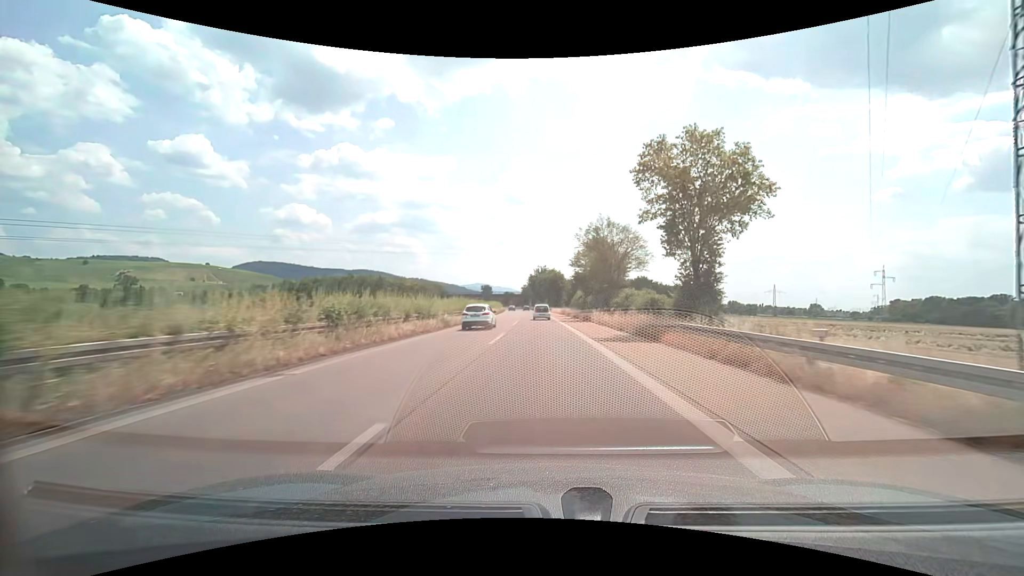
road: trunk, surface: asphalt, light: Day
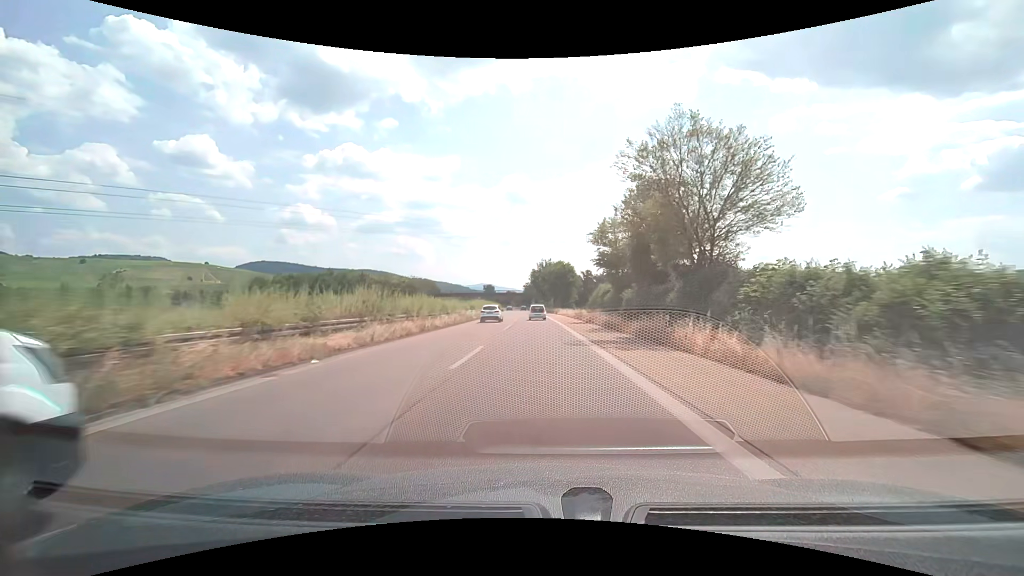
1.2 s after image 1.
(-0.1, +25.0) m; 0°
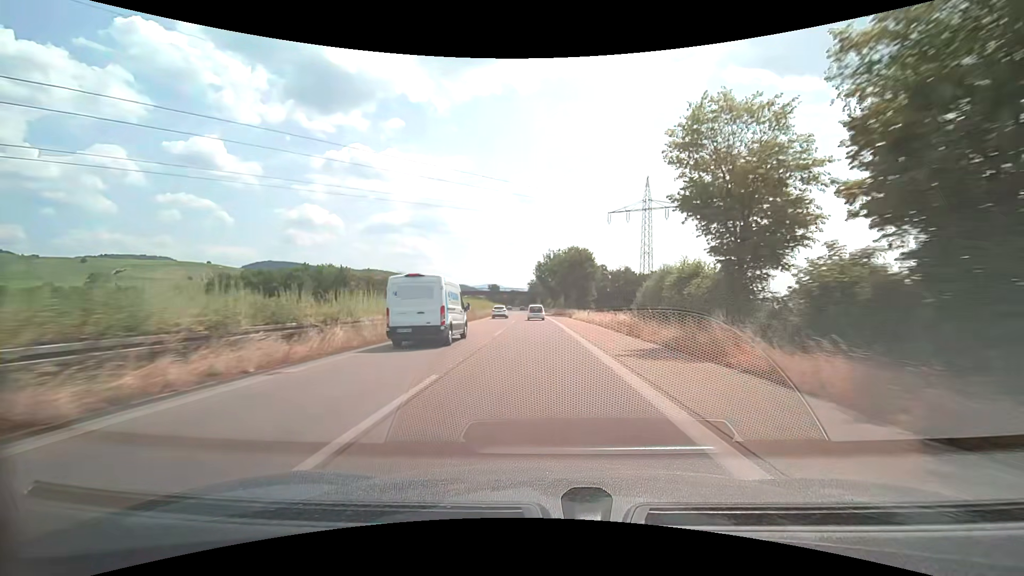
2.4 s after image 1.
(-0.2, +25.0) m; -1°
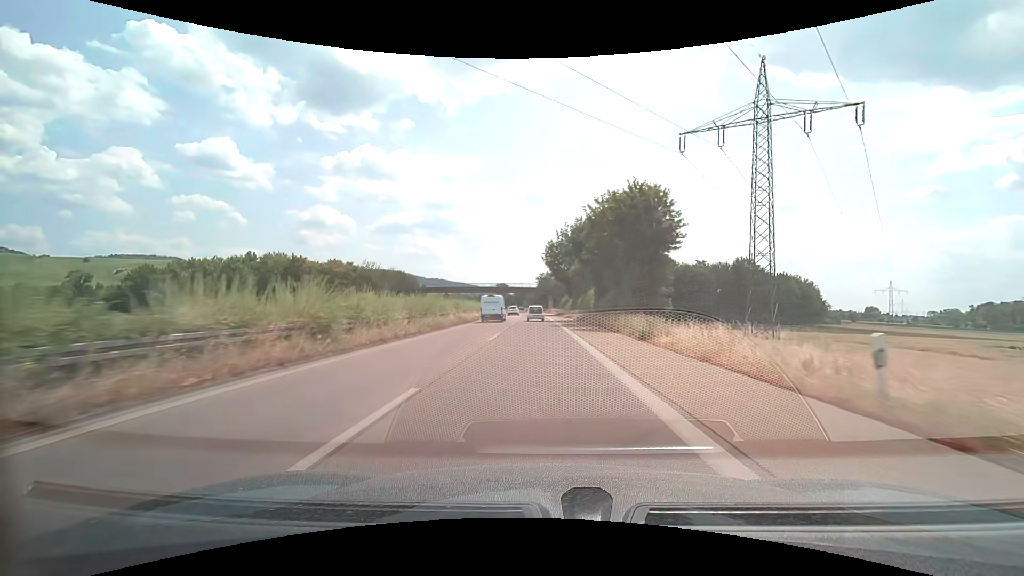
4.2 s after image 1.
(-0.5, +37.4) m; -1°
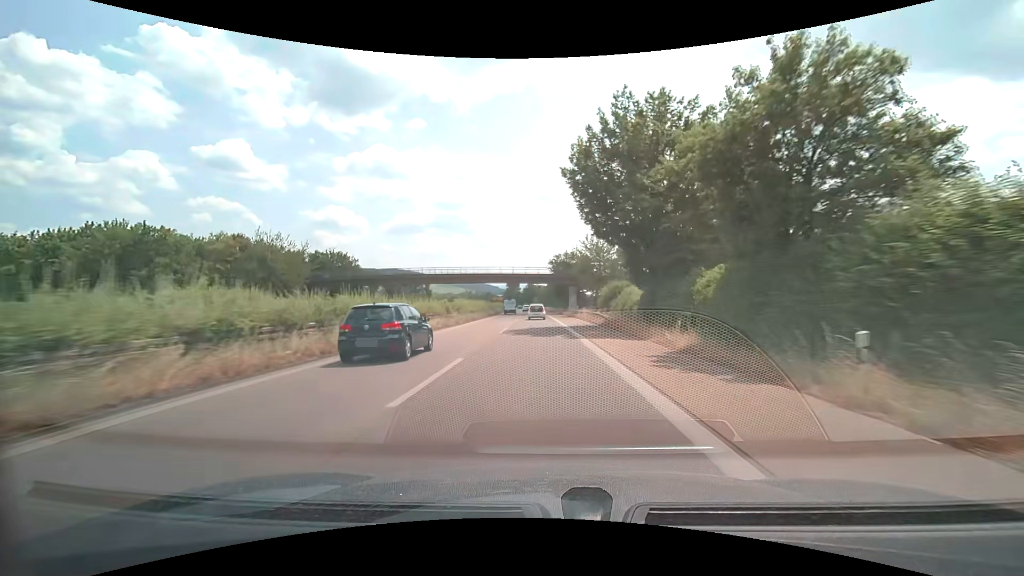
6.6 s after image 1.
(-0.7, +49.8) m; -1°
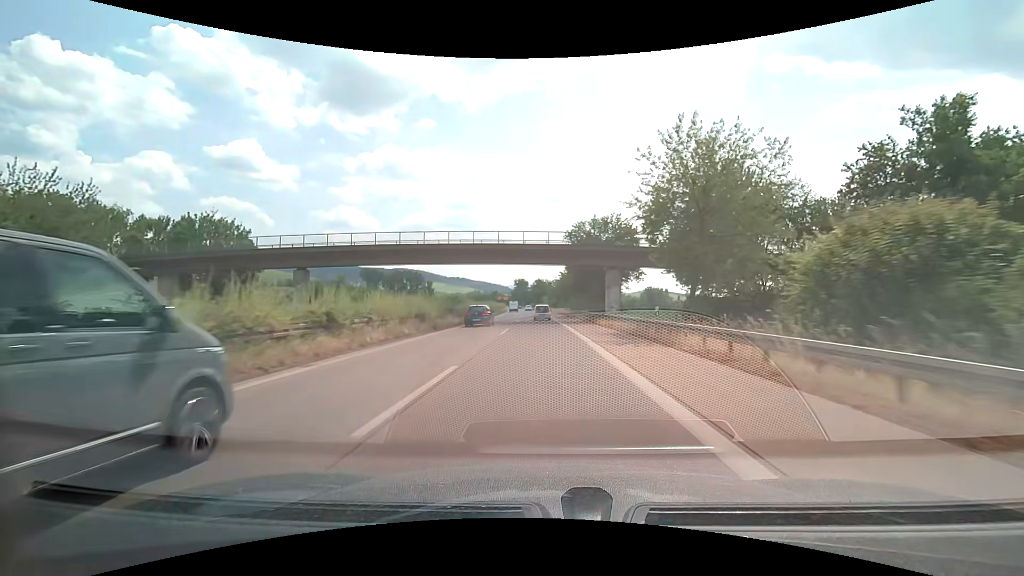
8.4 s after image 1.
(-0.5, +37.3) m; -1°
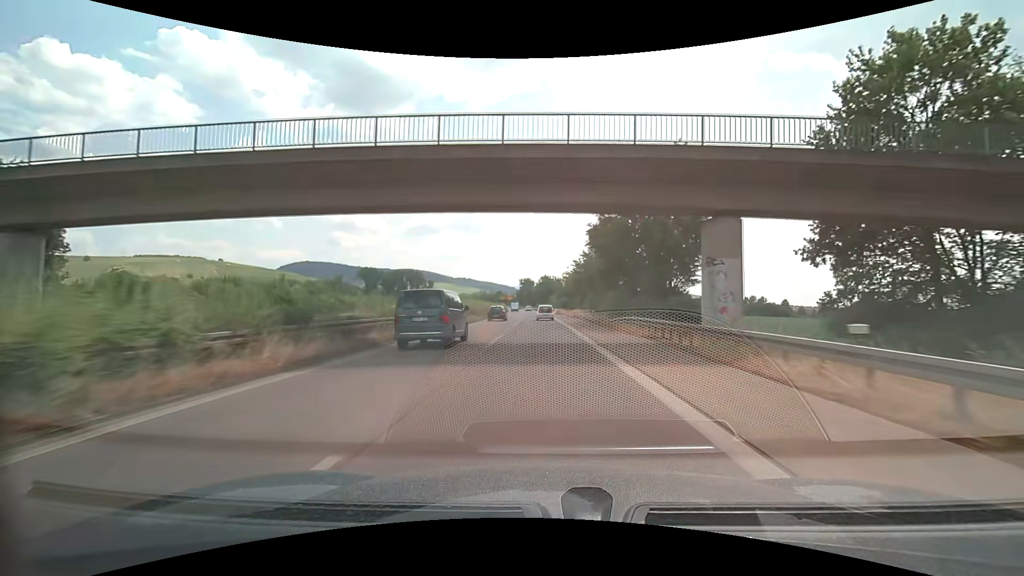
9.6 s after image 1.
(-0.2, +24.8) m; -1°
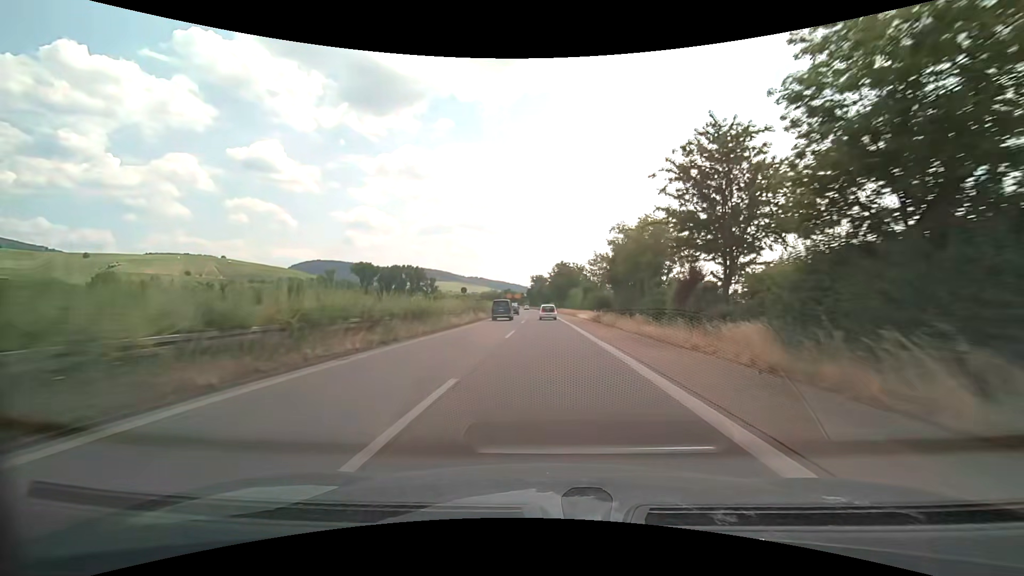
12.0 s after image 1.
(-0.7, +49.6) m; -1°
(0, +10) (0, +20) (0, +30) (0, +40) (0, +50) (-1, +60) (-1, +70) (-1, +80) (-2, +90) (-2, +100) m
